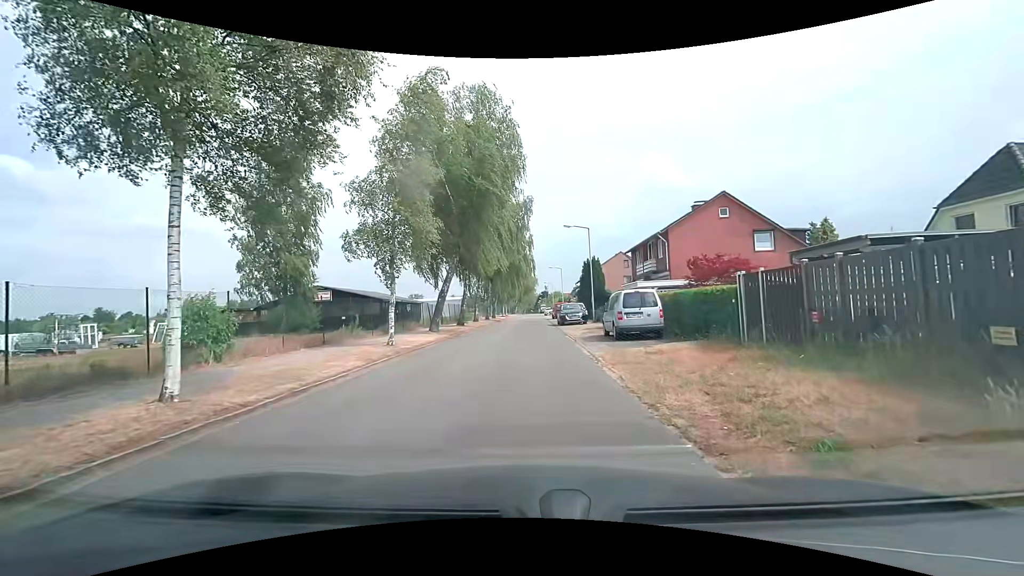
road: residential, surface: asphalt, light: Day
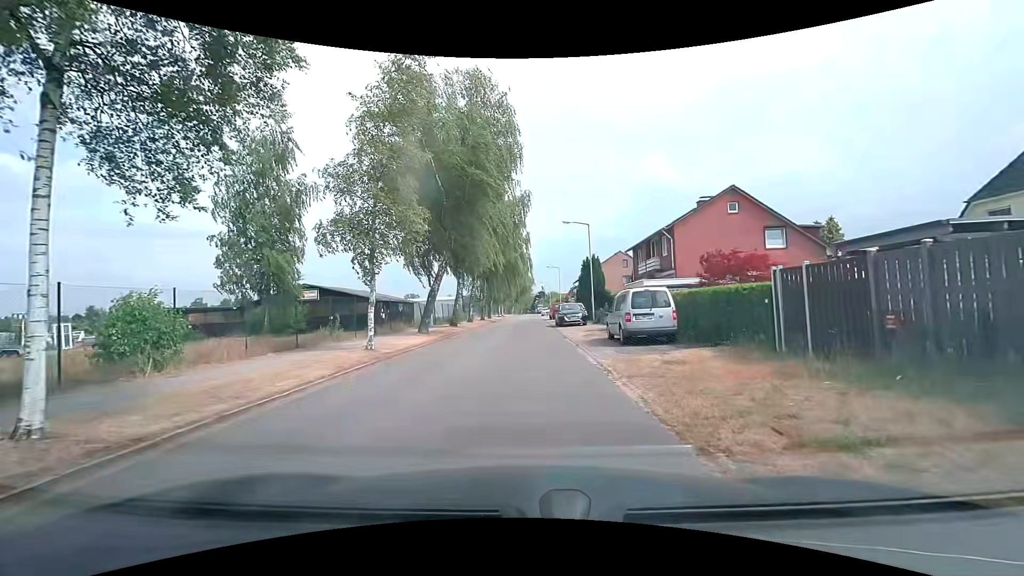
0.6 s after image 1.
(0.0, +2.1) m; +1°
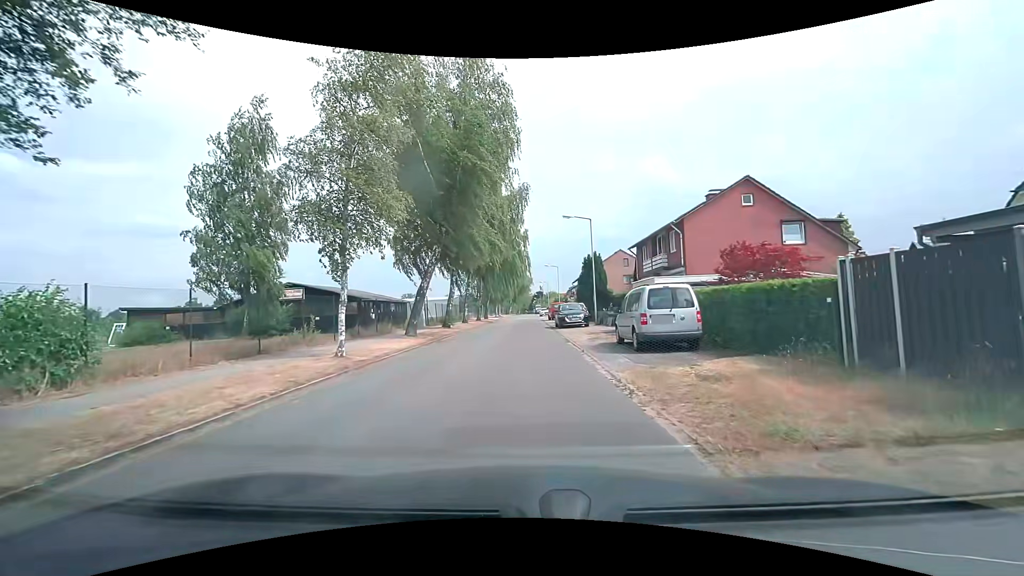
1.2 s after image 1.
(0.0, +2.5) m; 0°
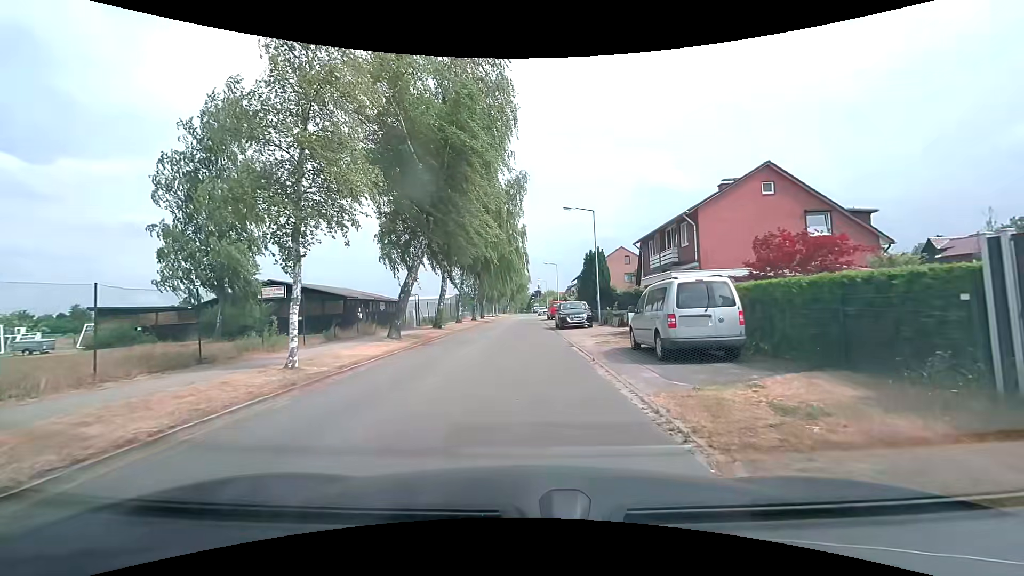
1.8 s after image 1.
(0.0, +2.9) m; 0°
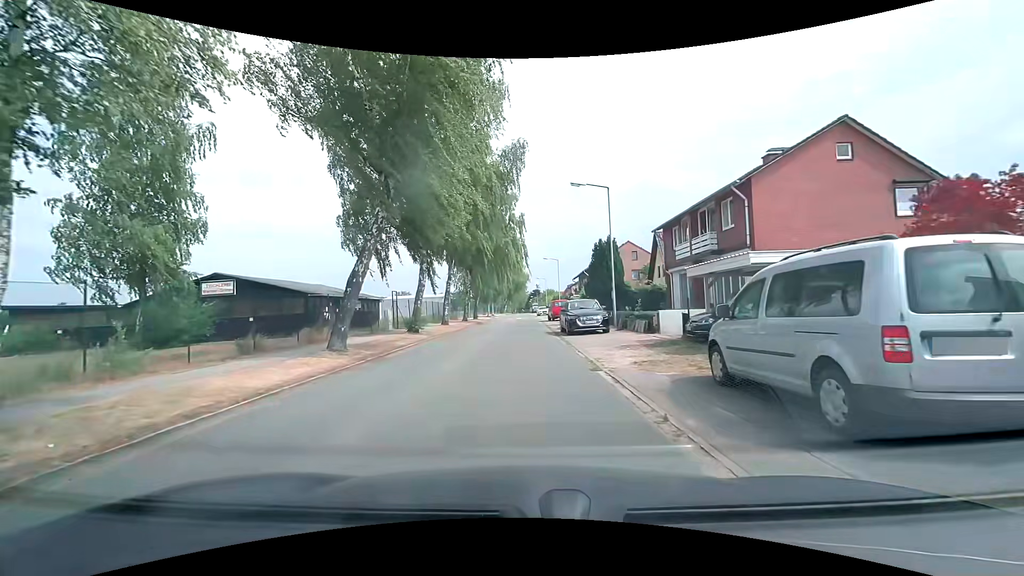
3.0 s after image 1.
(0.0, +6.7) m; 0°
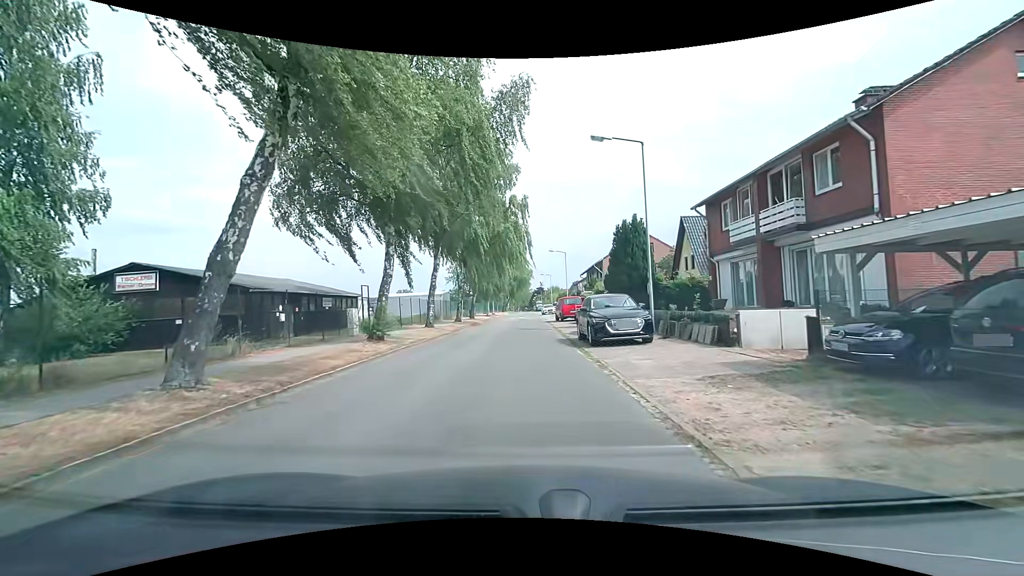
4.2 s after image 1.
(-0.1, +7.3) m; -1°
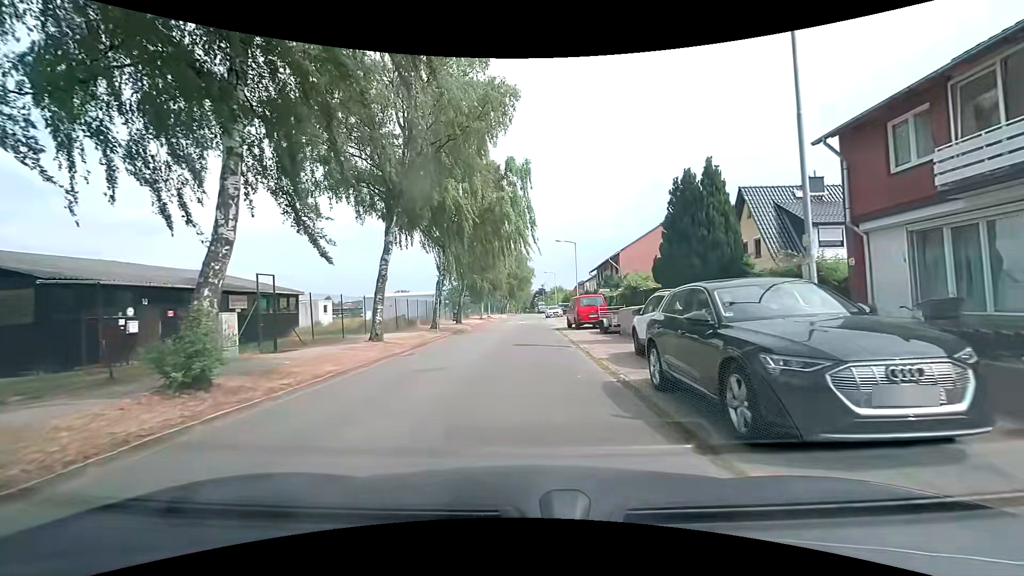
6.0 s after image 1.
(+0.1, +11.0) m; 0°
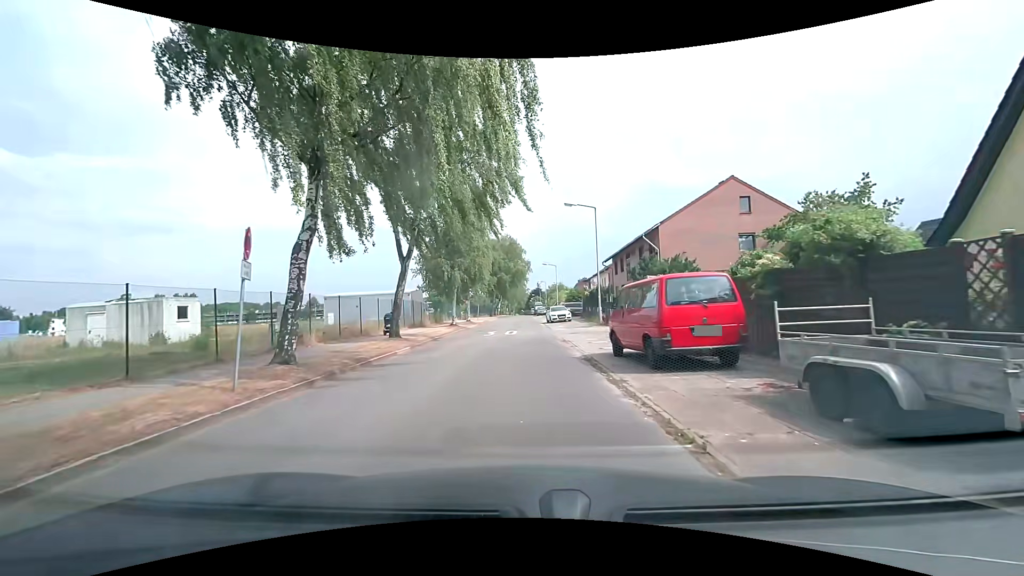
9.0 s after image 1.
(+0.1, +18.4) m; +1°
